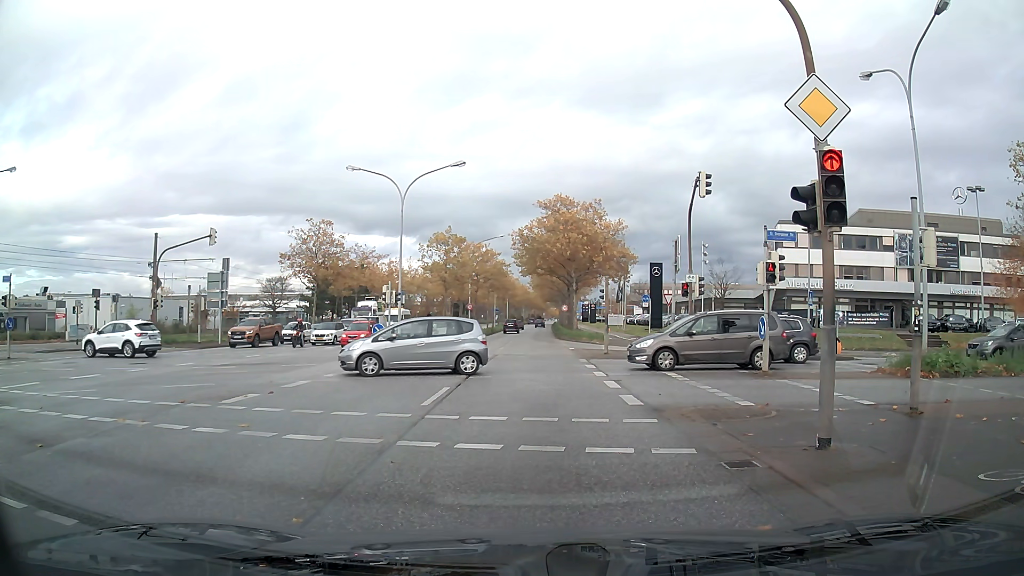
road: primary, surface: asphalt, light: Day
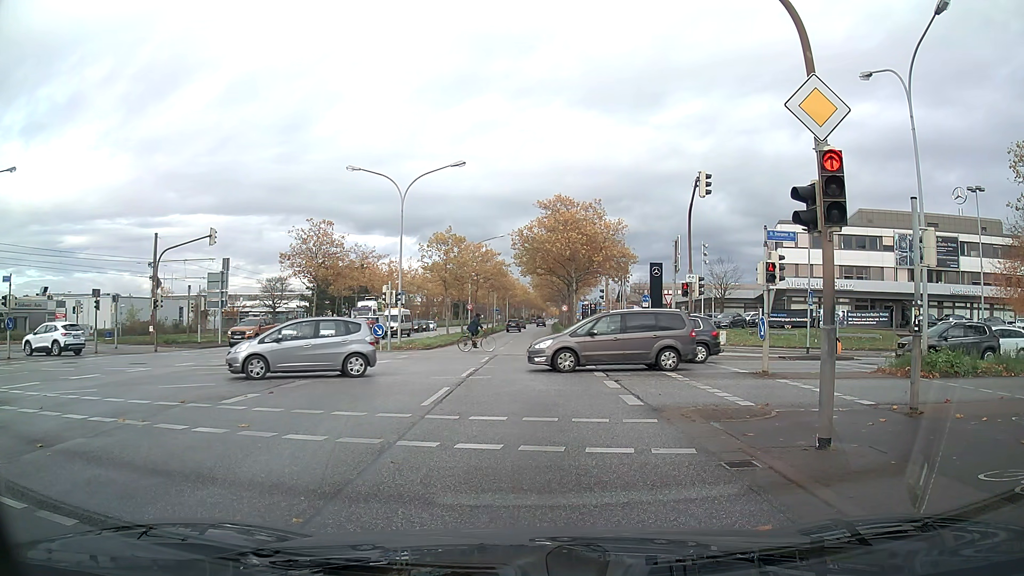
(0.0, 0.0) m; 0°
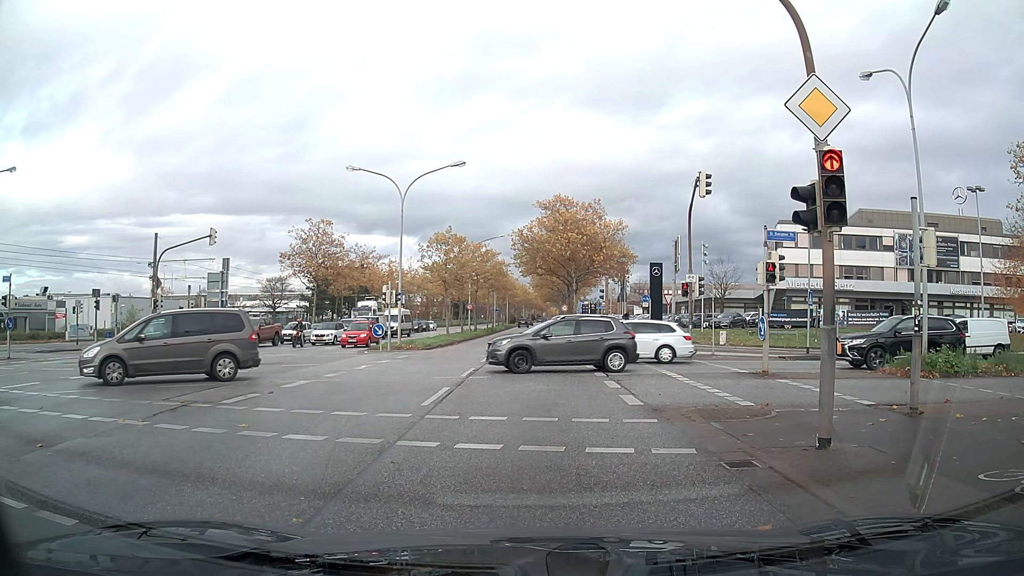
(0.0, 0.0) m; 0°
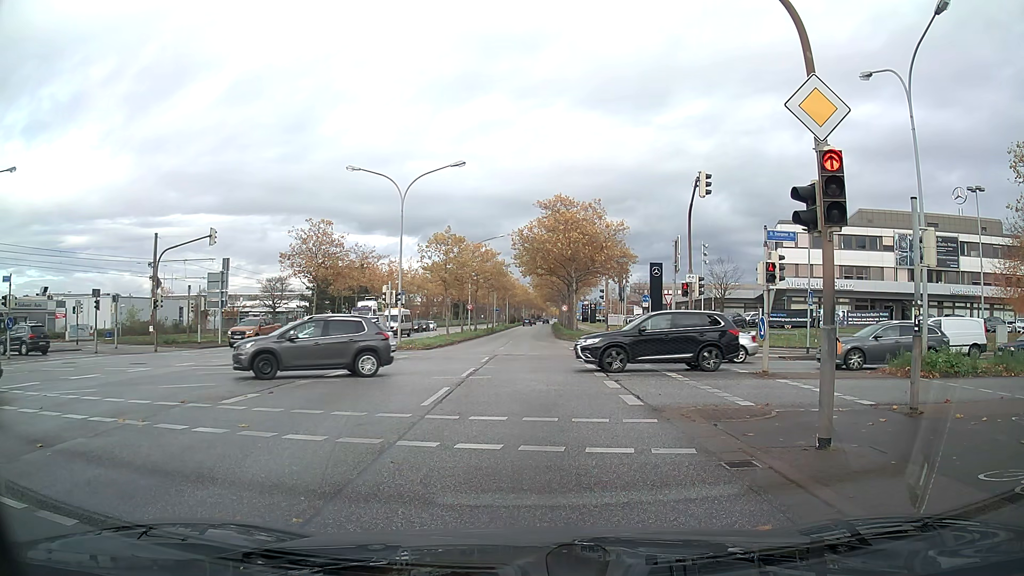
(0.0, 0.0) m; 0°
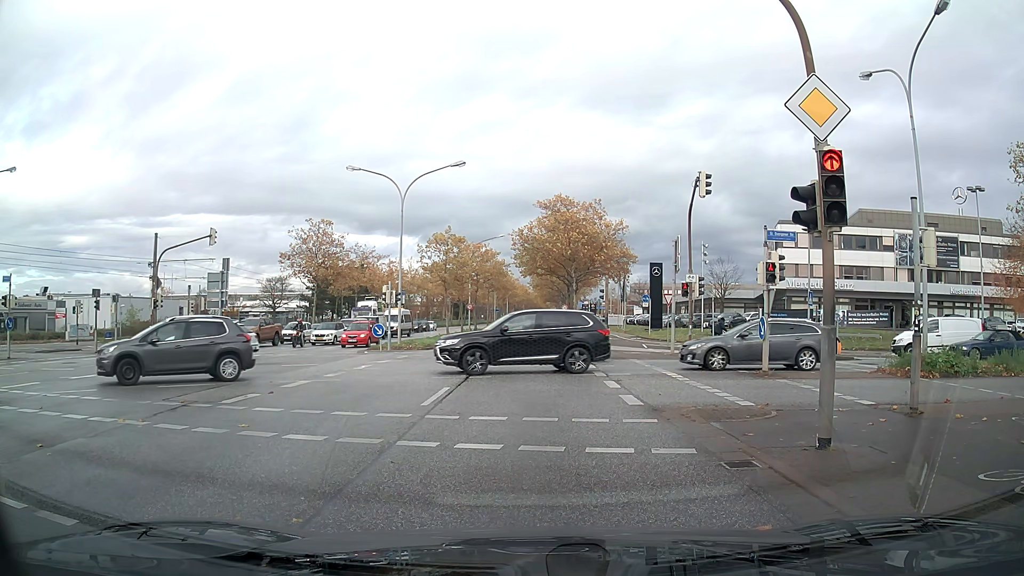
(0.0, 0.0) m; 0°
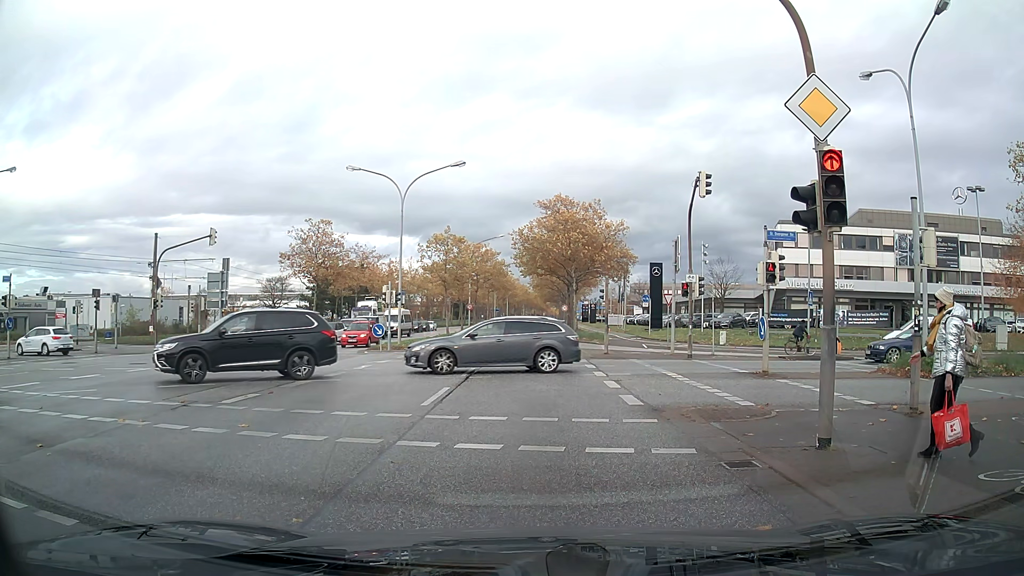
(0.0, 0.0) m; 0°
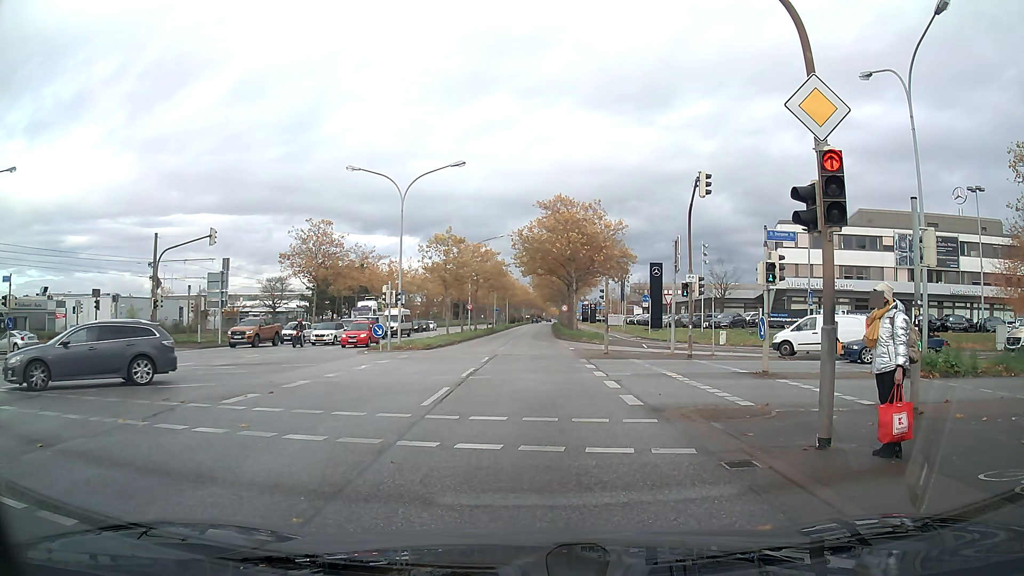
(0.0, 0.0) m; 0°
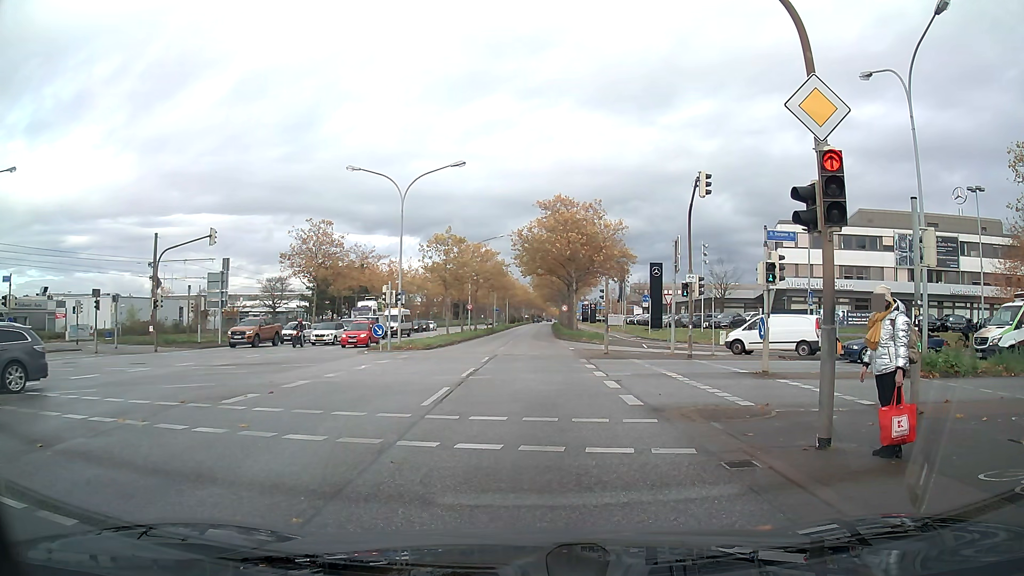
(0.0, 0.0) m; 0°
(0, +10) (0, +20) (+1, +30) (+1, +40) (+1, +50) (+1, +60) (+1, +70) (+1, +80) (+2, +90) (+2, +100) m
